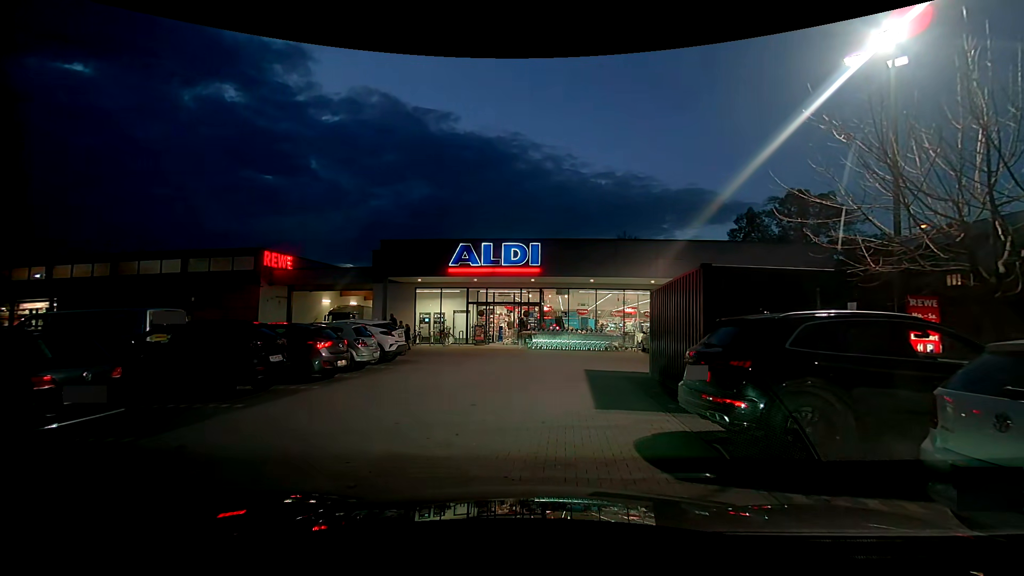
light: Dusk
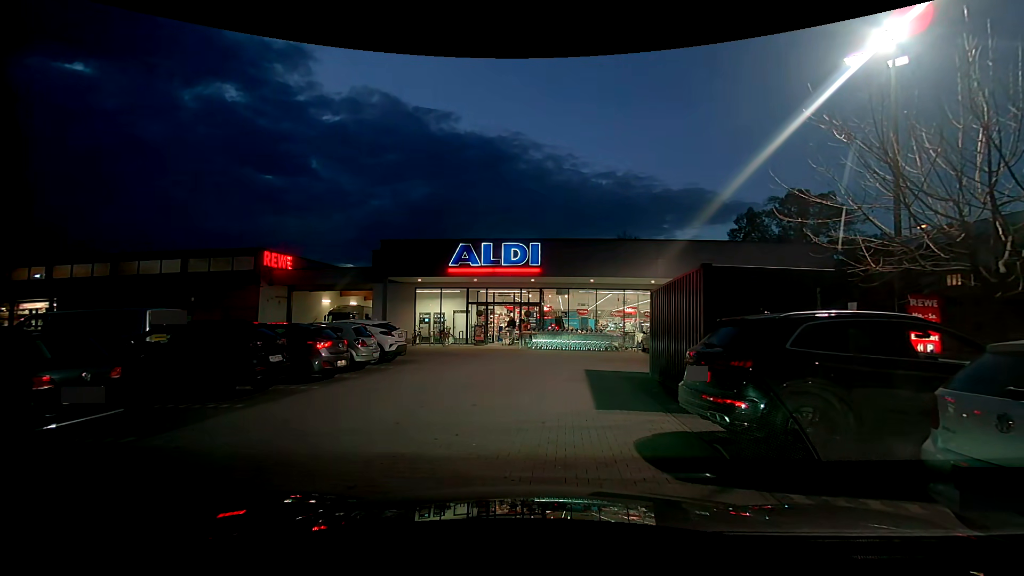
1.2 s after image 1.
(0.0, +0.1) m; 0°
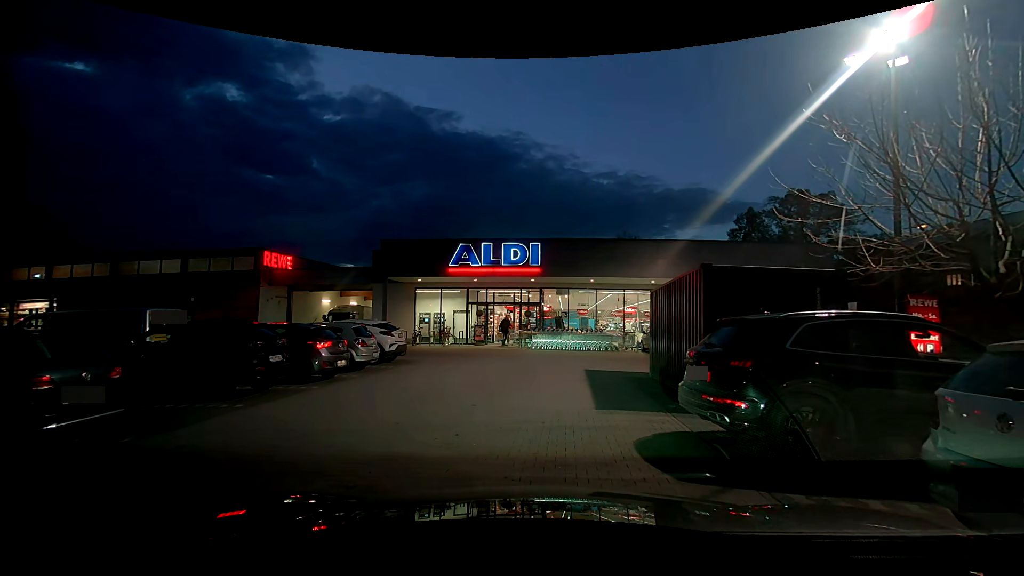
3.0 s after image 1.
(0.0, 0.0) m; 0°
